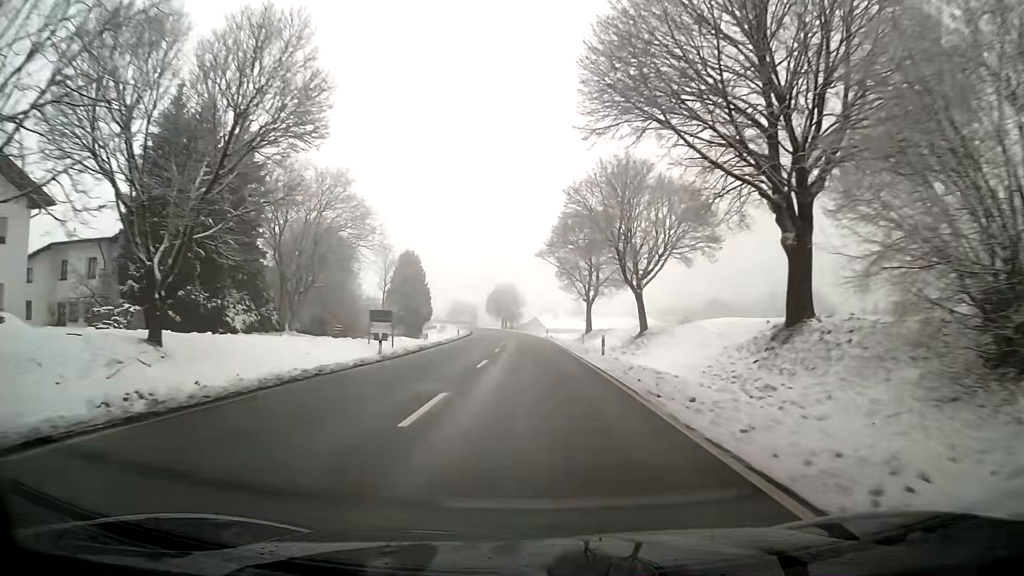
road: primary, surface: asphalt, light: Day
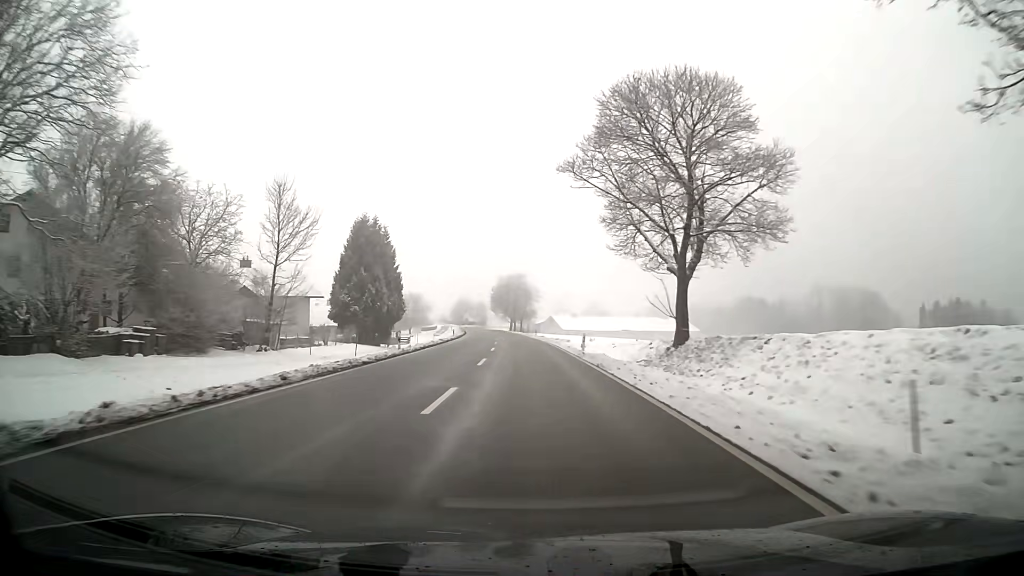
(-0.5, +36.0) m; -2°
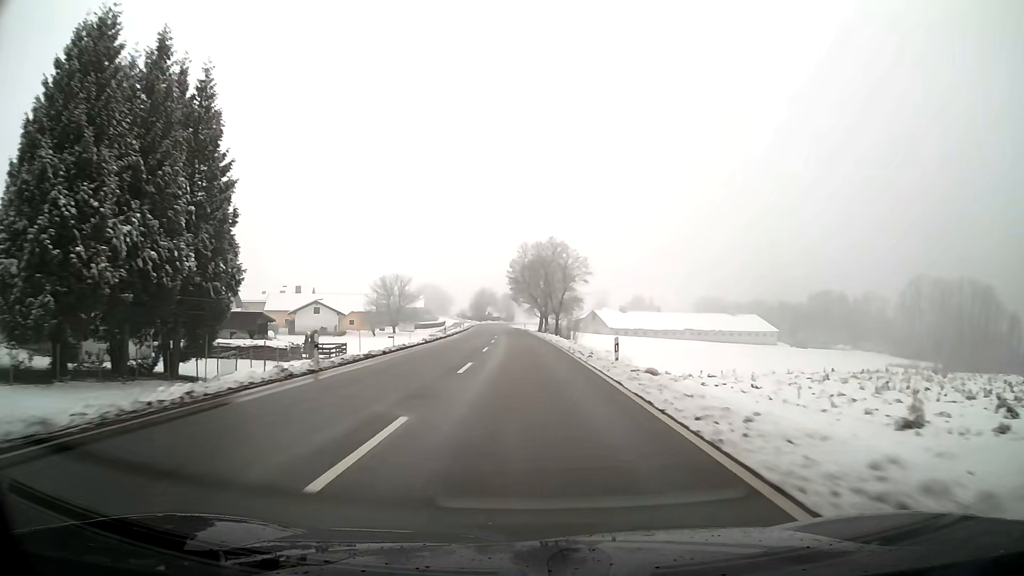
(-1.2, +53.8) m; -3°
